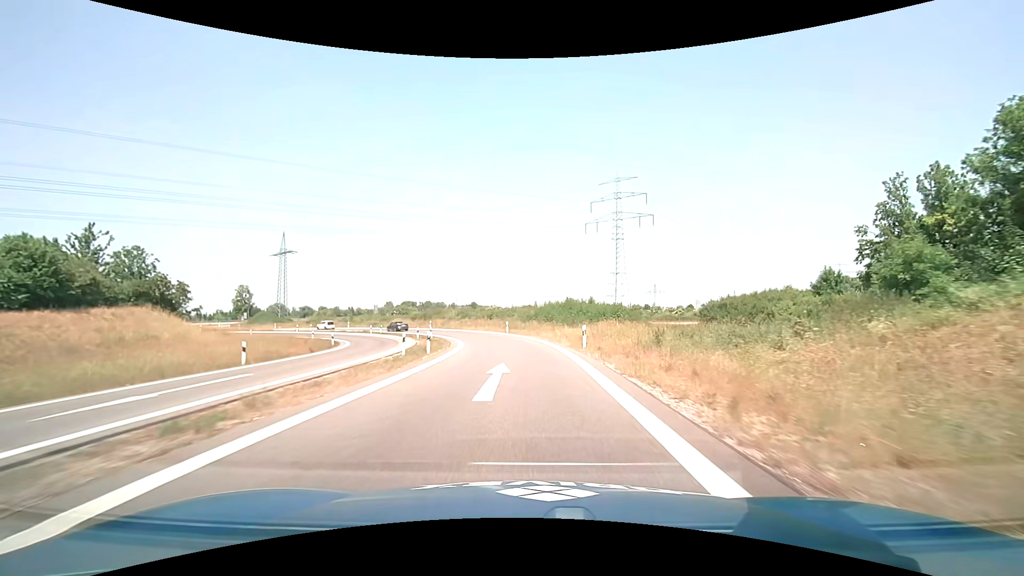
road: motorway_link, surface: asphalt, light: Day
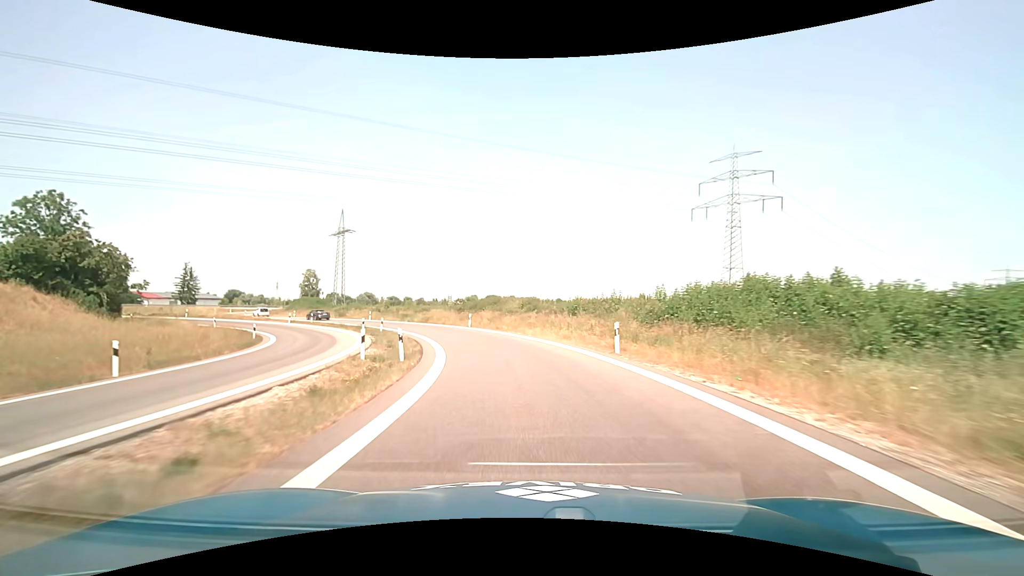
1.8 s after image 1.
(-1.6, +30.6) m; -9°
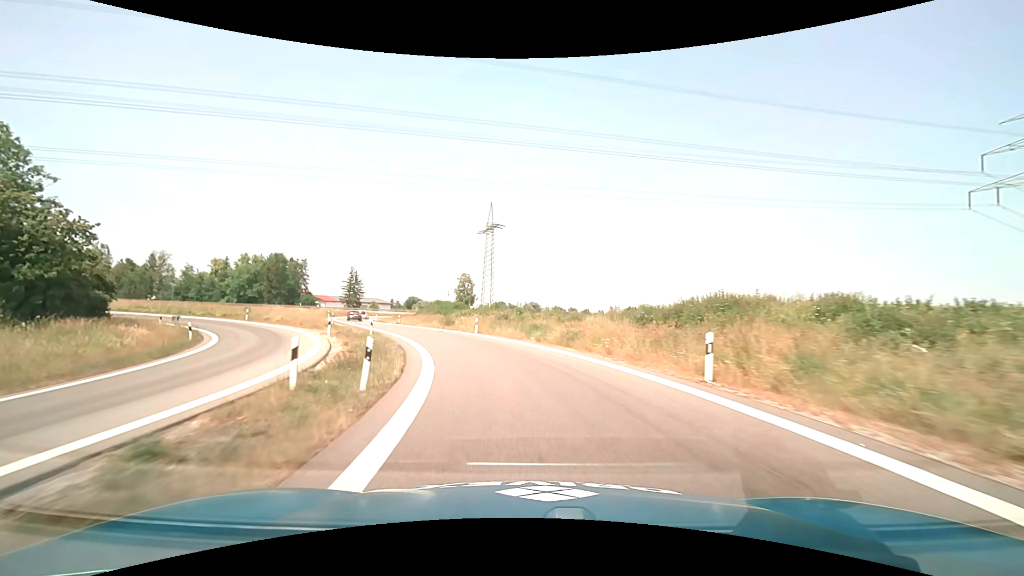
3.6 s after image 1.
(-4.5, +29.8) m; -18°
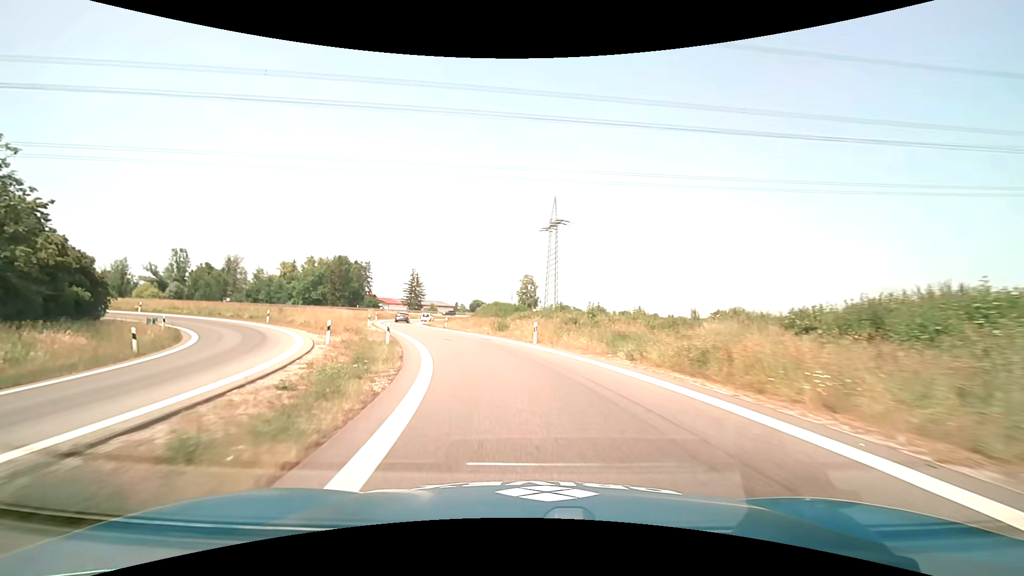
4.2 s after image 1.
(-0.6, +10.1) m; -7°
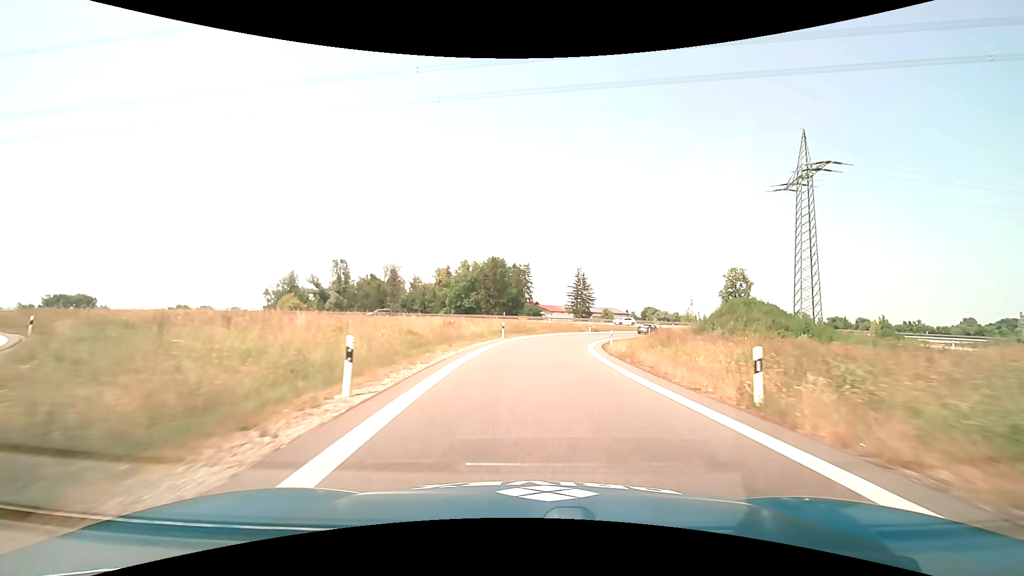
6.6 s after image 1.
(-8.9, +39.0) m; -20°
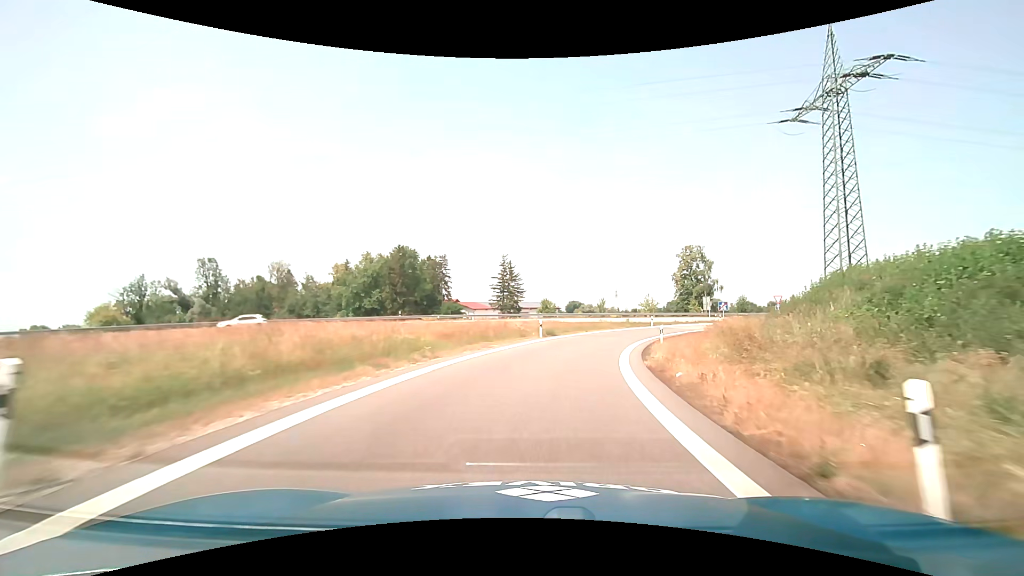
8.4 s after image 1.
(+1.5, +30.1) m; +8°
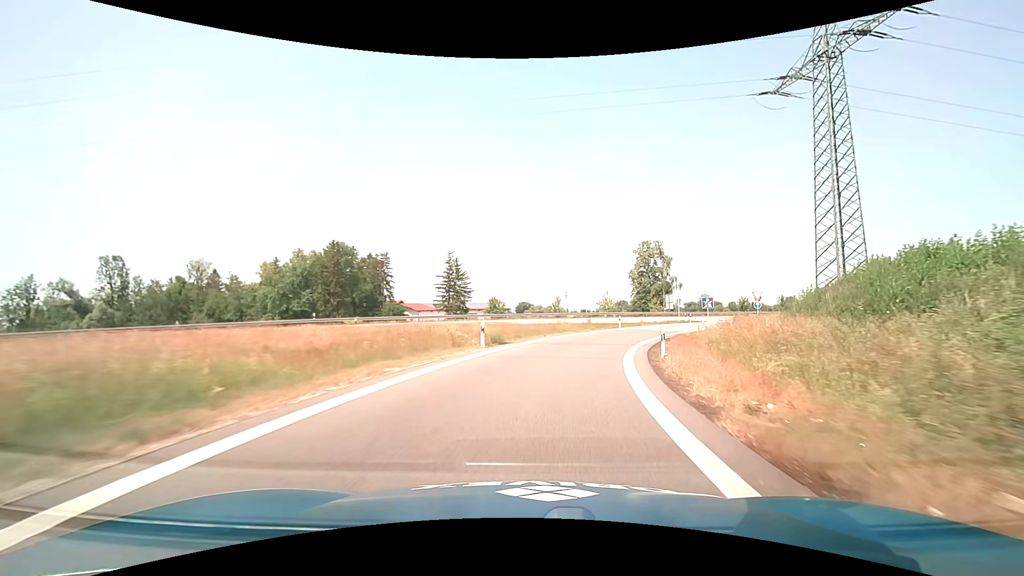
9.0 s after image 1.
(+0.4, +10.1) m; +5°
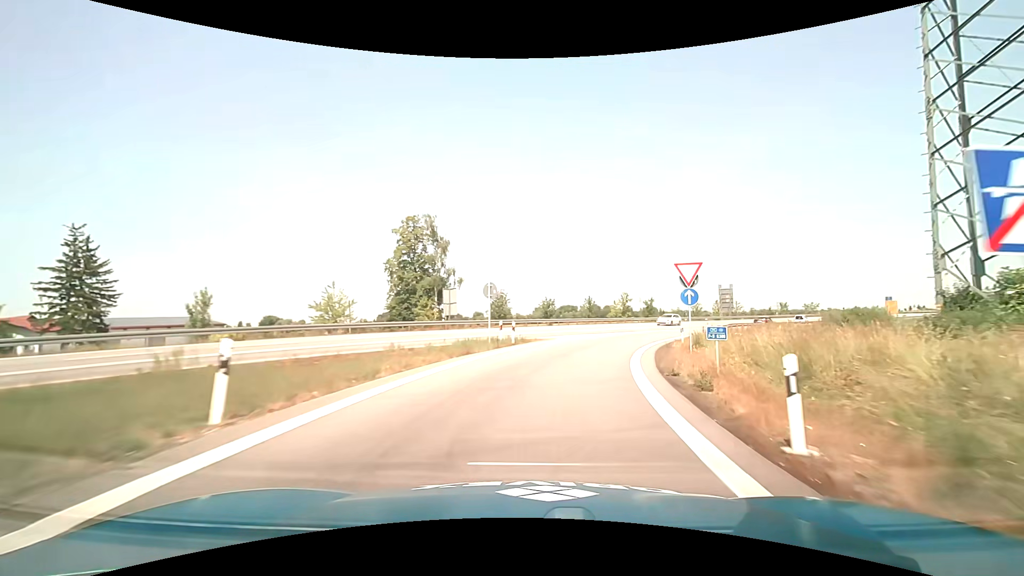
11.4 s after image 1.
(+8.4, +37.6) m; +26°
(+1, +10) (+2, +20) (+6, +29) (+10, +38) (+15, +47) (+21, +55) (+27, +63) (+33, +71) (+40, +78) (+46, +86) m
